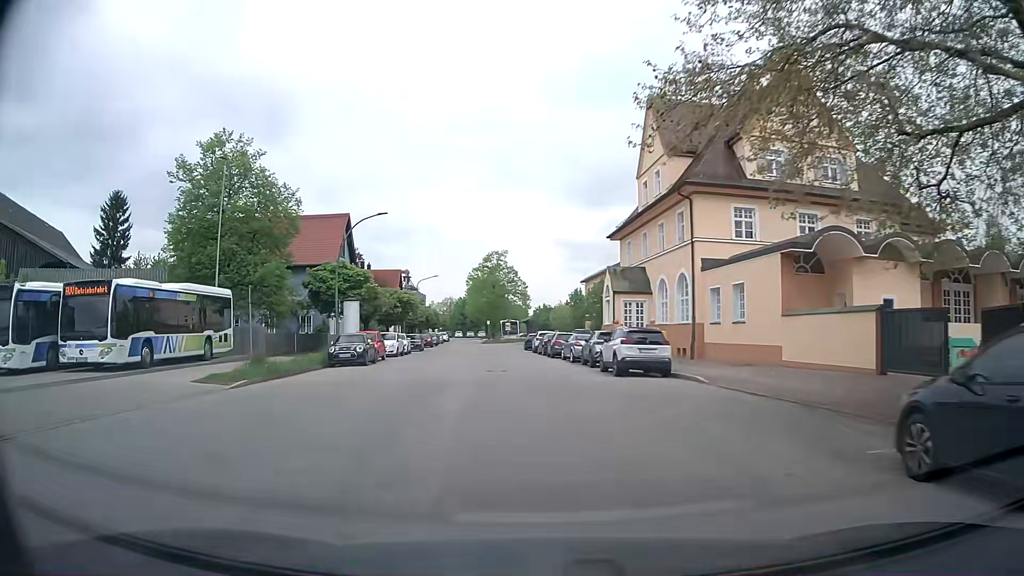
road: residential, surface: asphalt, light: Day
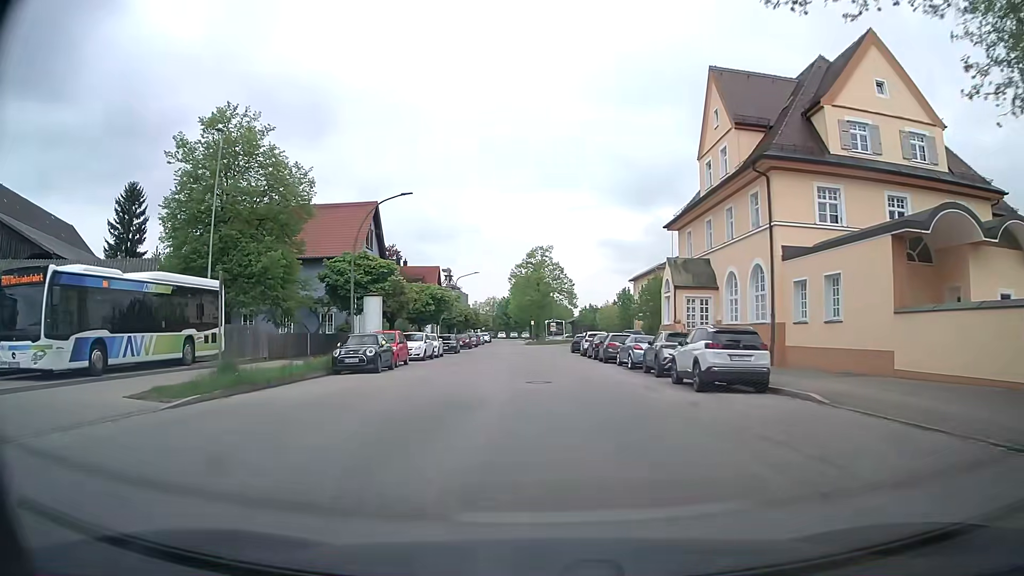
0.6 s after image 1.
(-0.2, +5.5) m; -4°
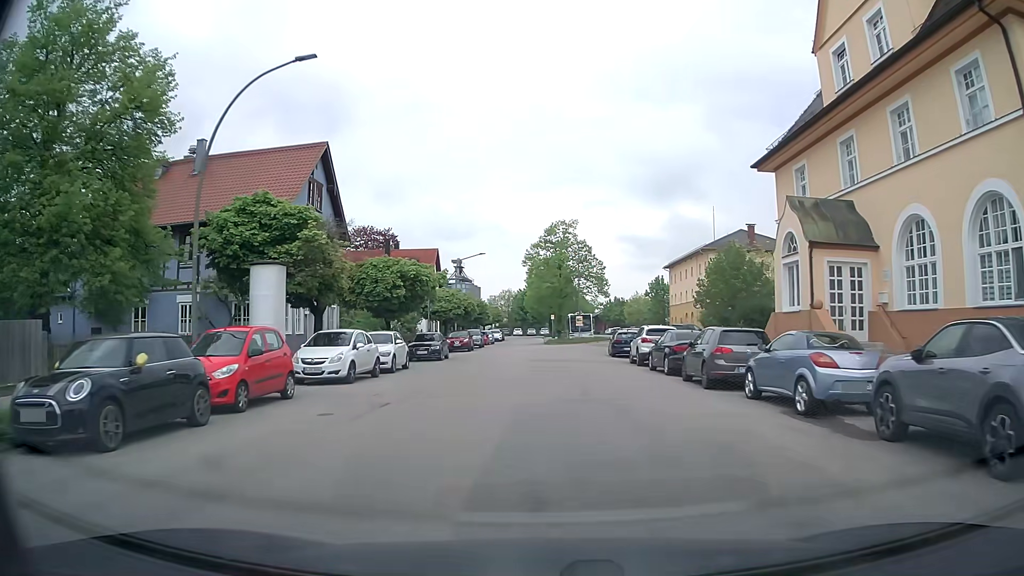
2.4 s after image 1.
(-0.4, +16.7) m; -2°
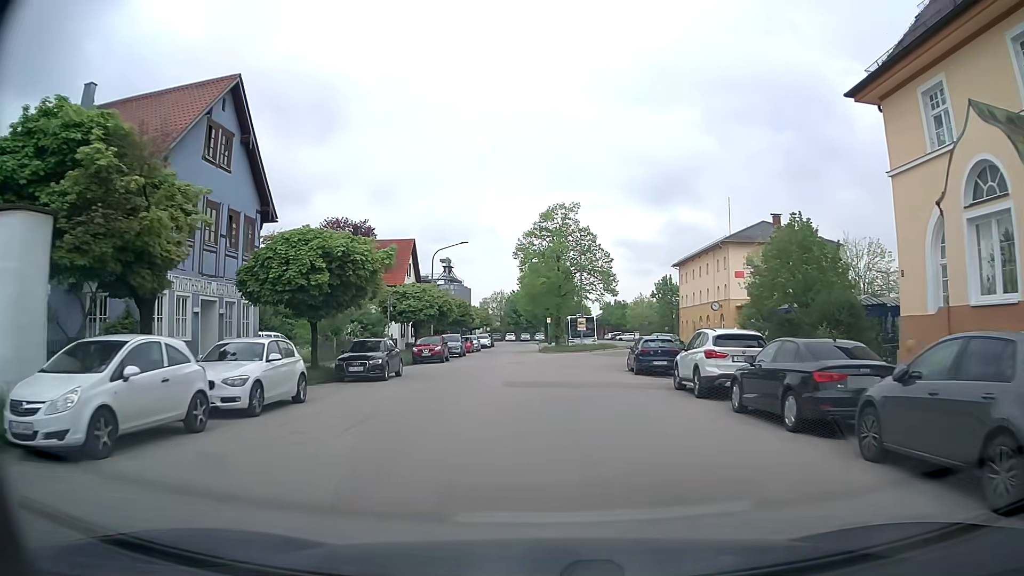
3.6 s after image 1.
(0.0, +10.9) m; +1°
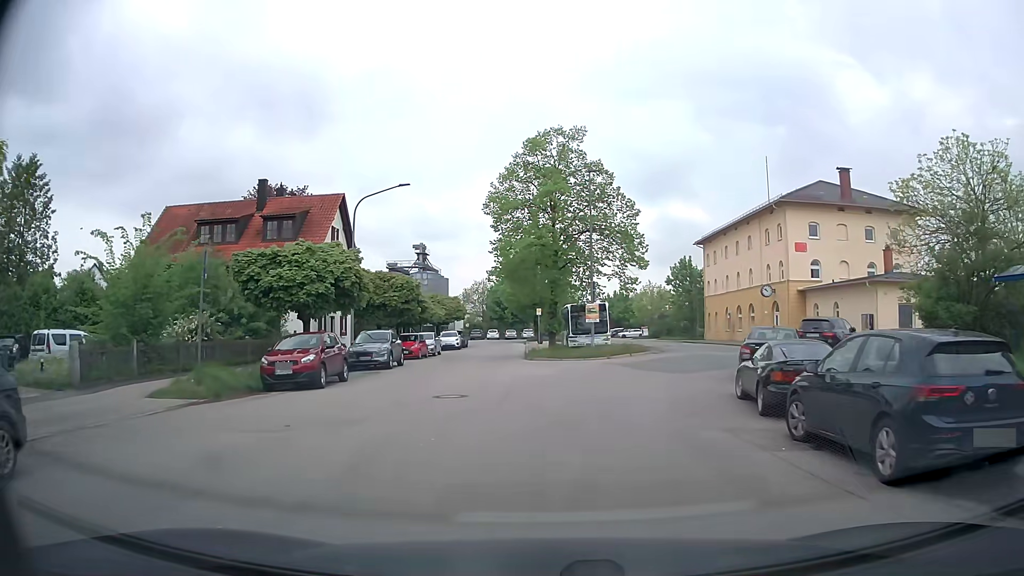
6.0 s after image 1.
(-0.1, +19.6) m; 0°
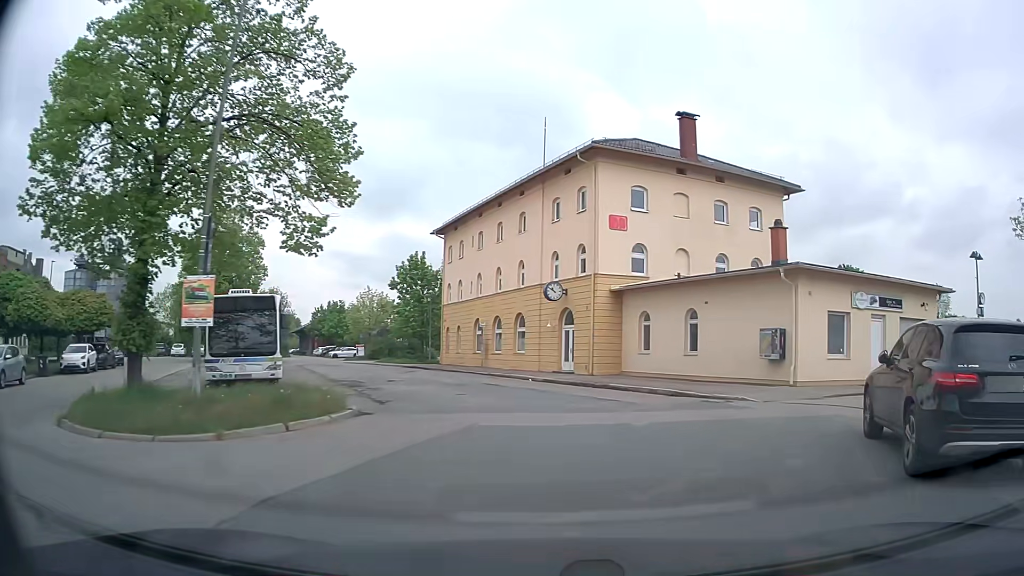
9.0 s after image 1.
(+2.7, +19.7) m; +24°
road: service
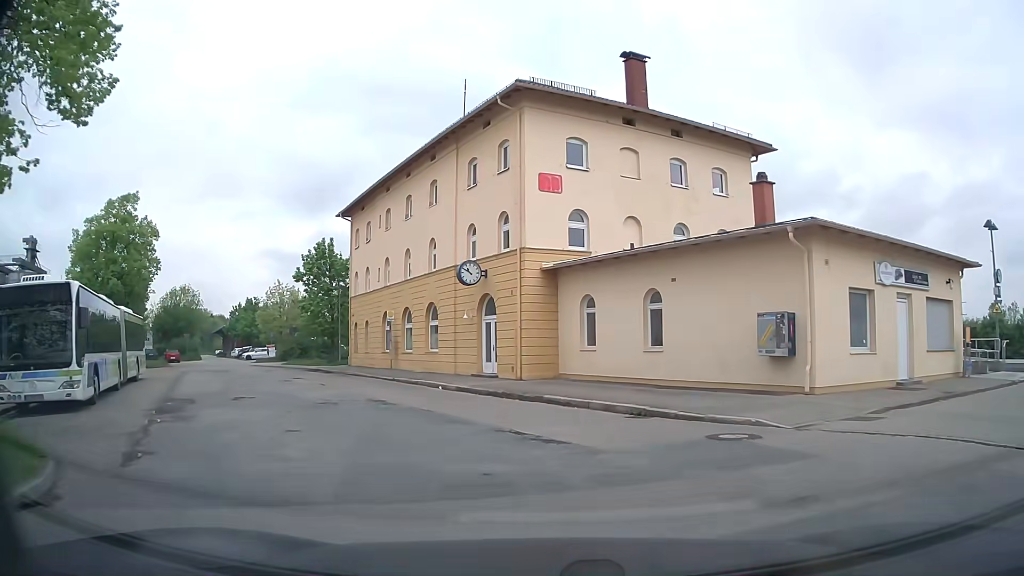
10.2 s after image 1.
(+0.5, +7.1) m; +7°
